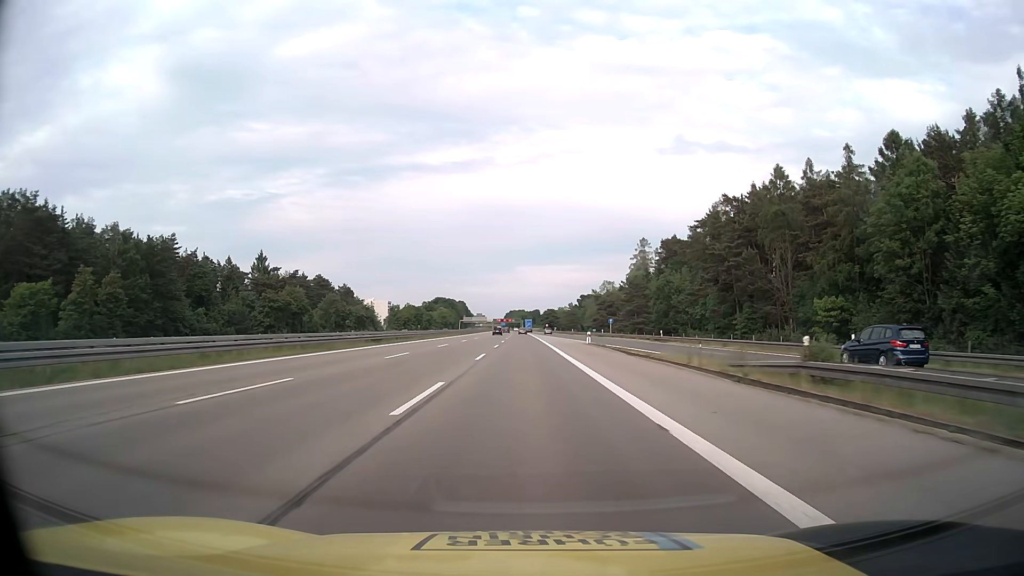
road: motorway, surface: asphalt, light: Day
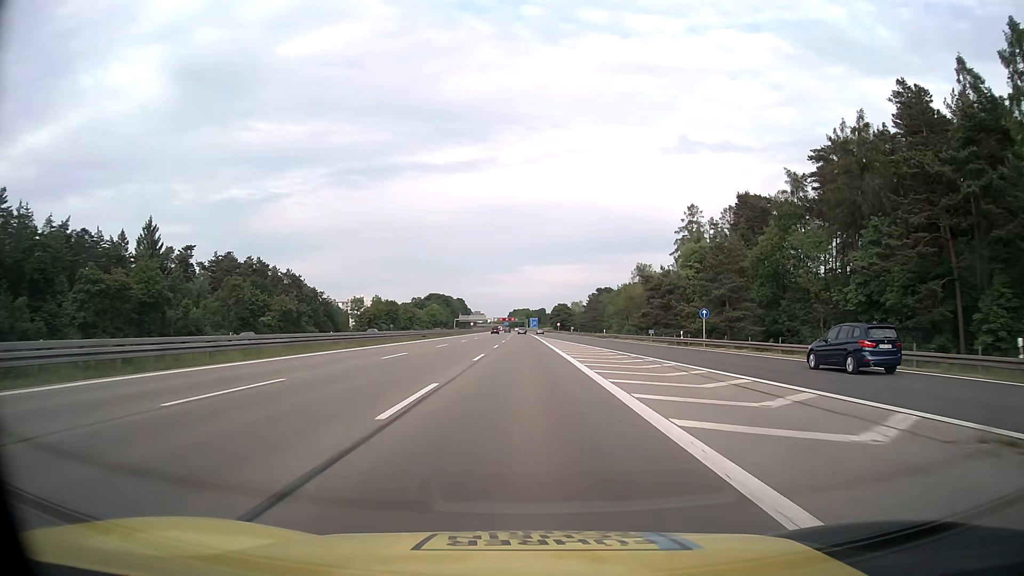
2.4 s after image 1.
(-0.1, +54.8) m; 0°
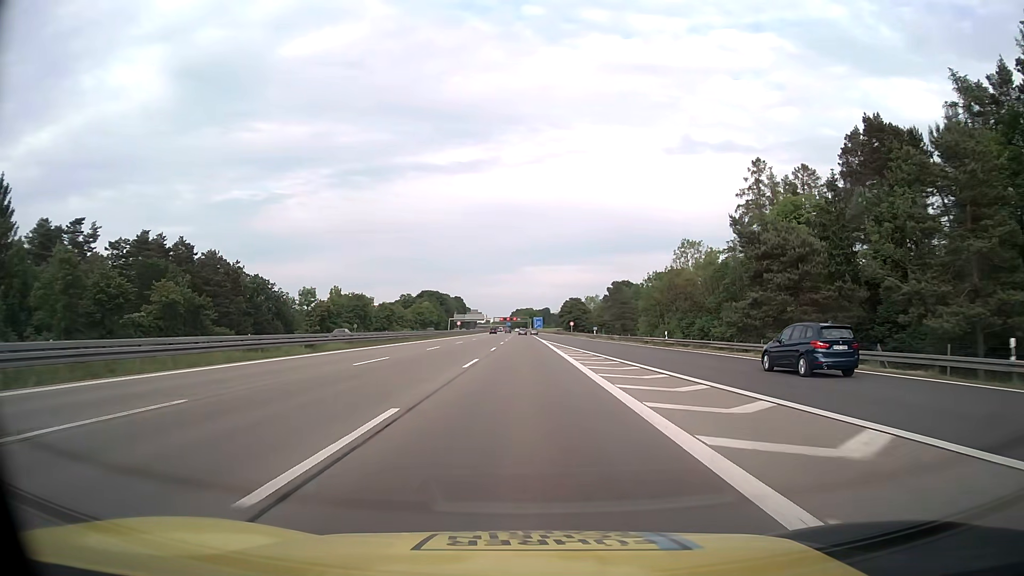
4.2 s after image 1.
(-0.1, +41.1) m; 0°
(0, +10) (0, +20) (0, +30) (0, +40) (0, +50) (0, +60) (0, +70) (0, +80) (0, +90) (-1, +100) m
